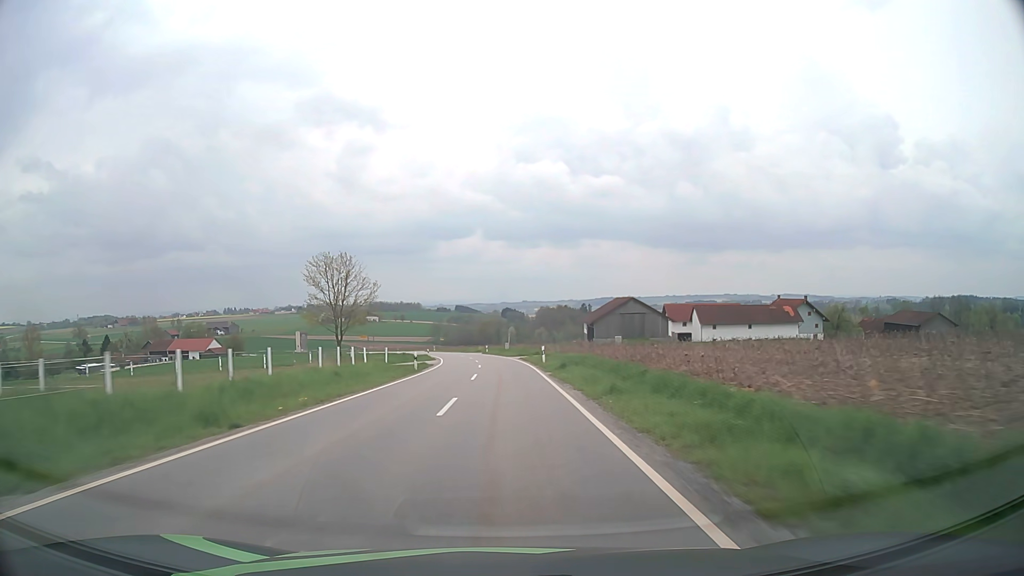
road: tertiary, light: Day
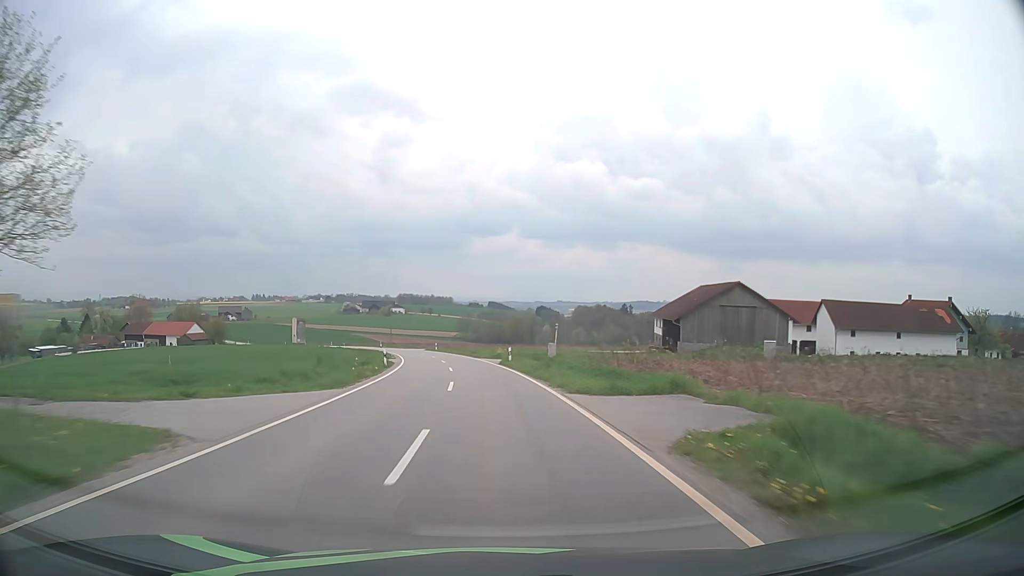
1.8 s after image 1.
(-0.6, +42.5) m; -3°
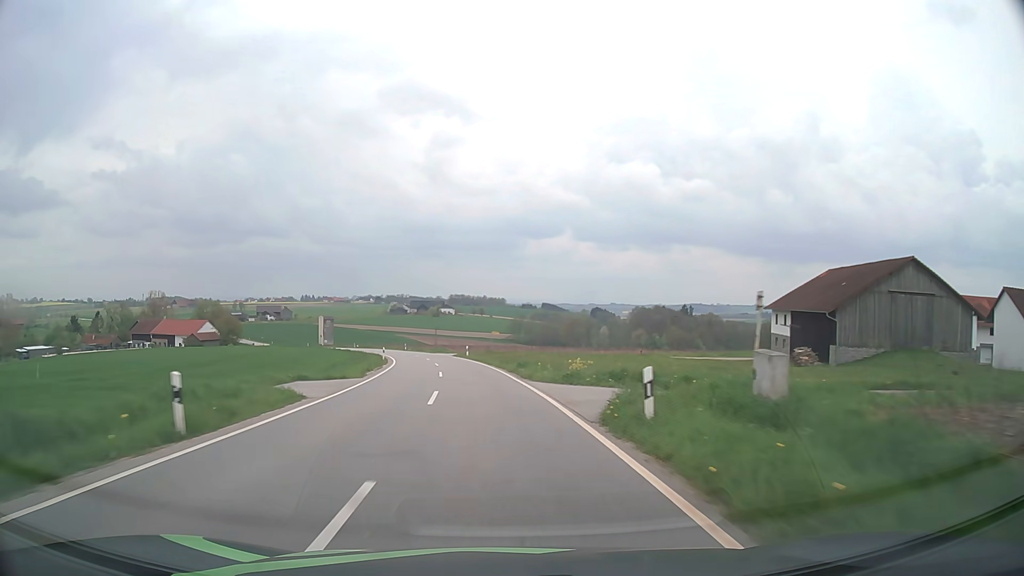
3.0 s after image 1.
(-1.0, +28.3) m; -4°
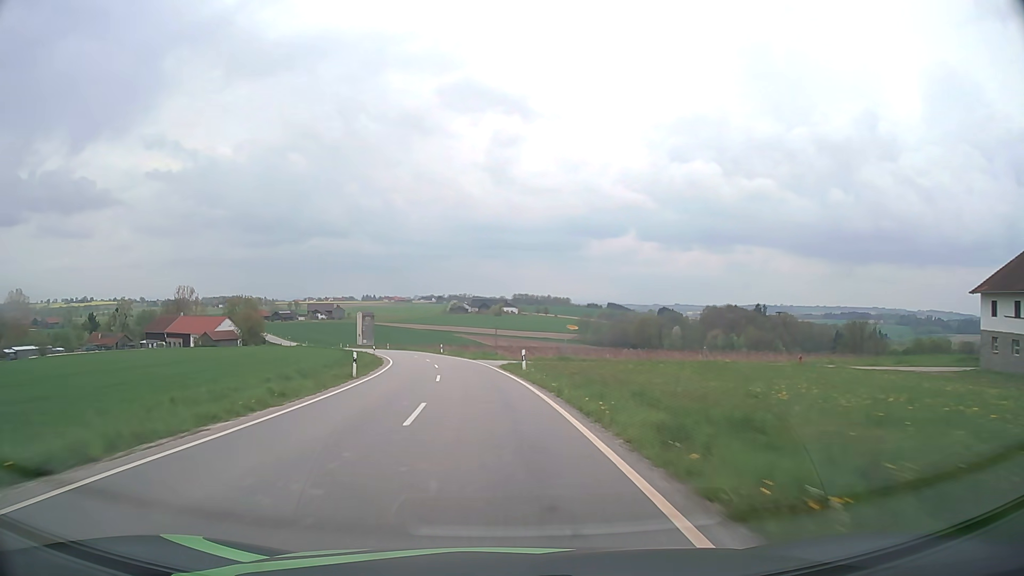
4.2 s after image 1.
(-1.2, +28.3) m; -5°
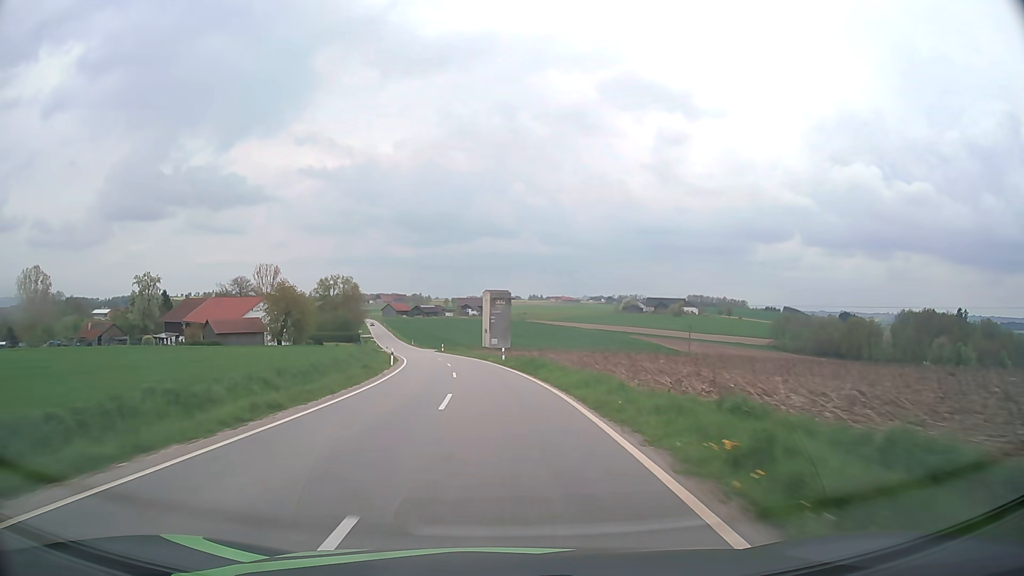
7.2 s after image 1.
(-9.1, +70.1) m; -14°
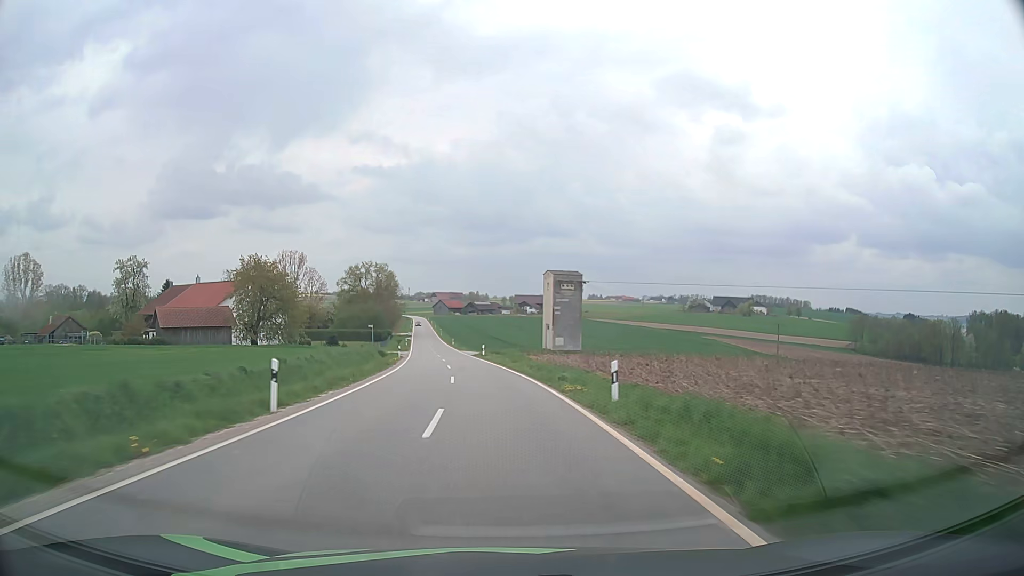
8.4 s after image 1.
(-1.2, +28.3) m; -5°
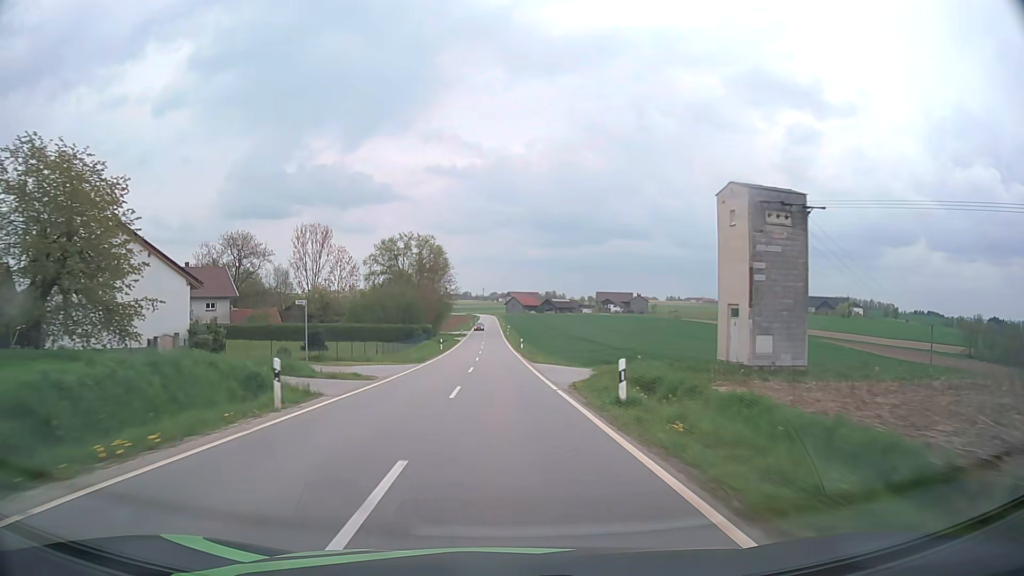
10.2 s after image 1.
(-2.8, +42.4) m; -7°
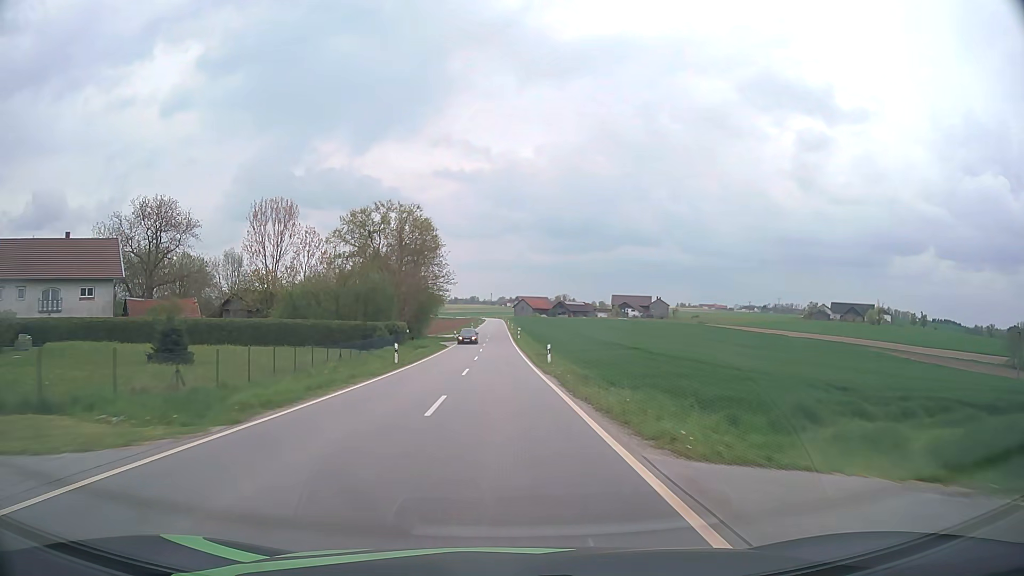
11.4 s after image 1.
(-0.3, +28.4) m; -1°
(0, +10) (0, +20) (0, +30) (0, +40) (0, +50) (-1, +60) (-1, +70) (-1, +80) (-1, +90) (-1, +100) m
